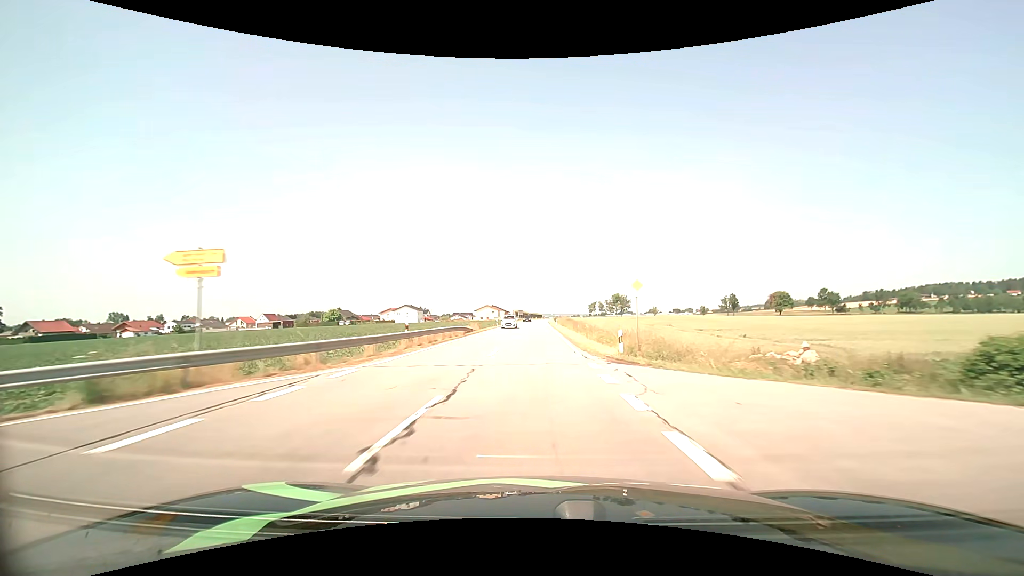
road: tertiary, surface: asphalt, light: Day
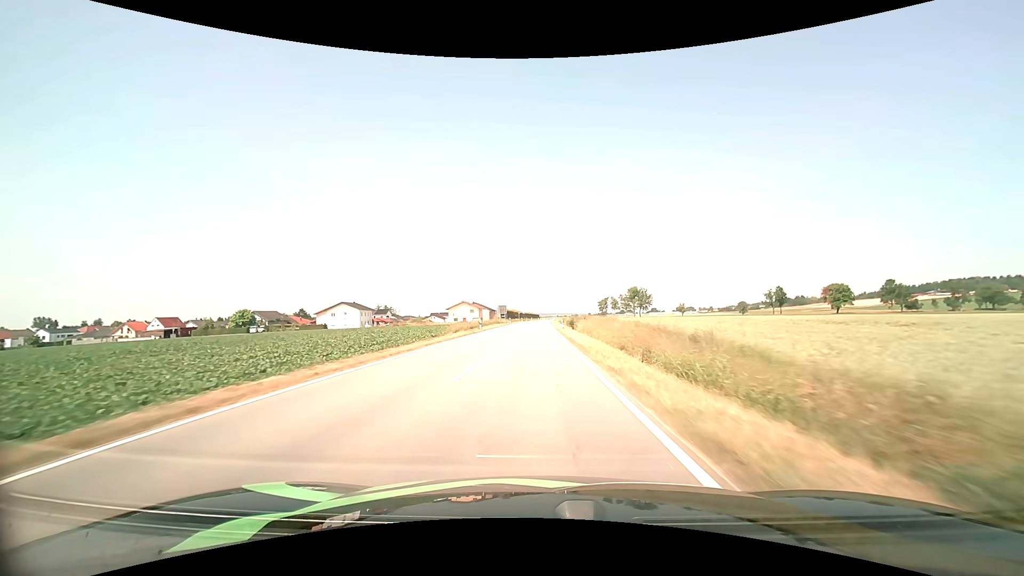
(+0.3, +69.1) m; +1°
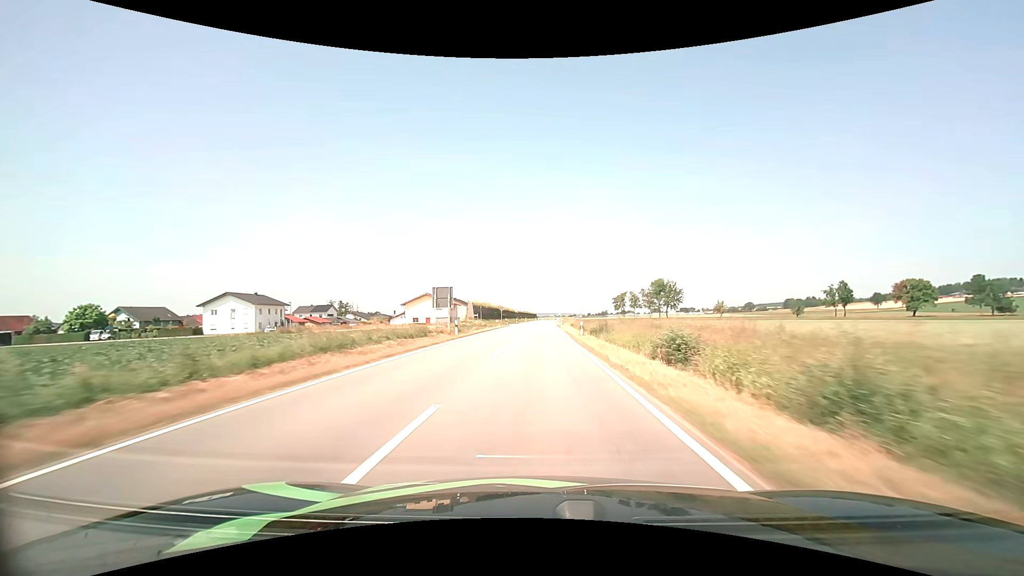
(-0.1, +56.9) m; 0°
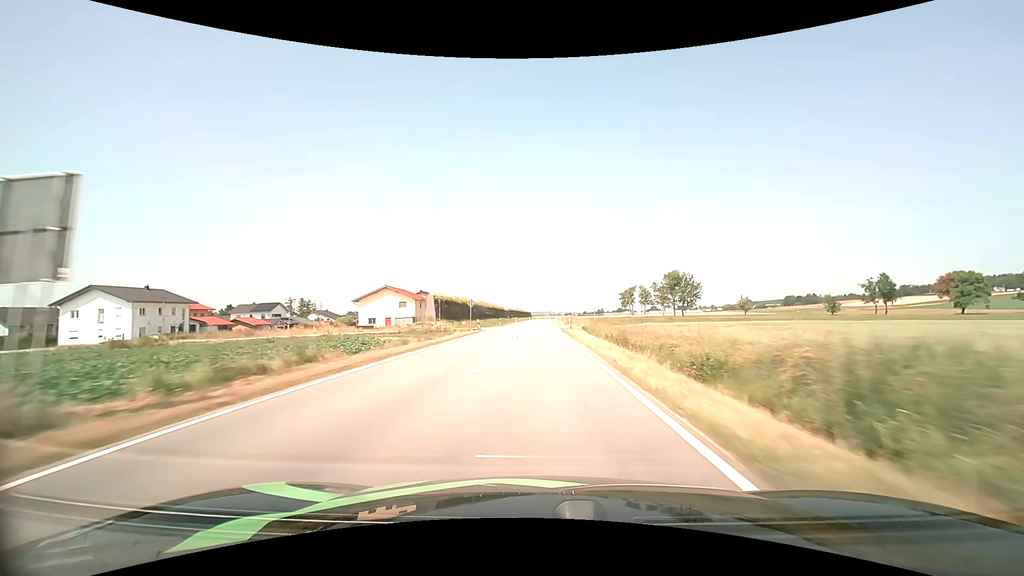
(+0.2, +28.8) m; +1°
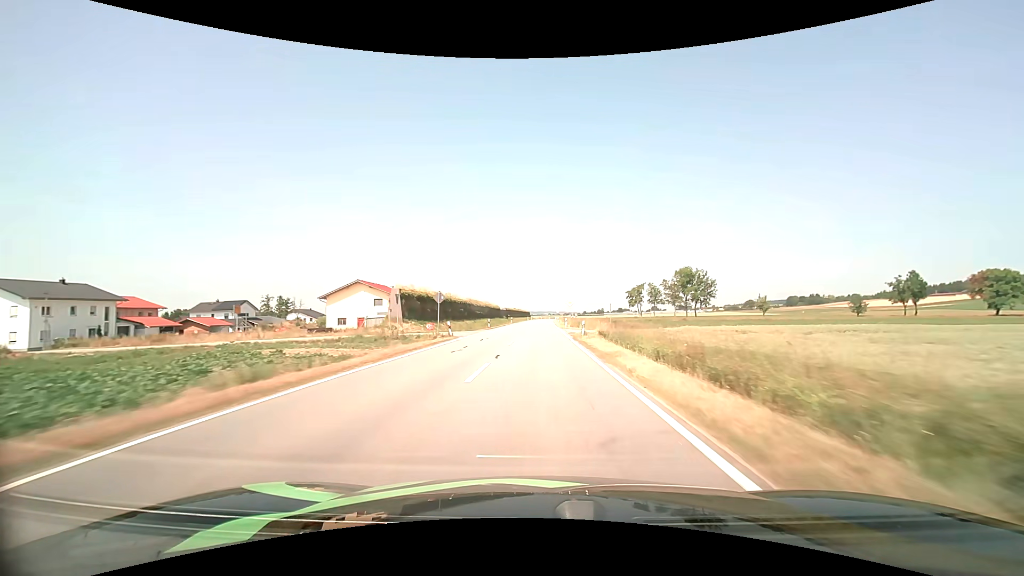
(0.0, +14.3) m; 0°
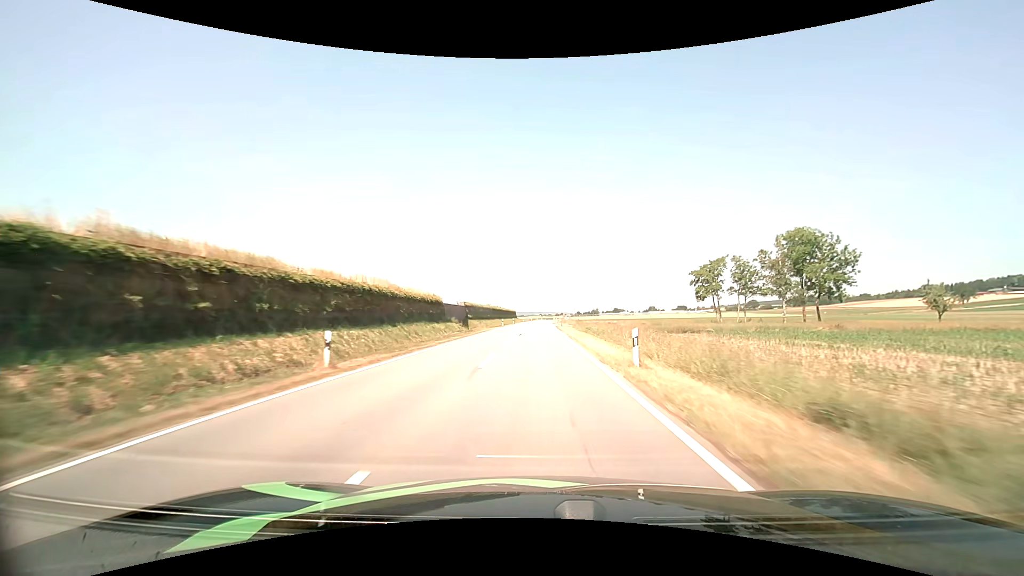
(+0.6, +71.8) m; +1°
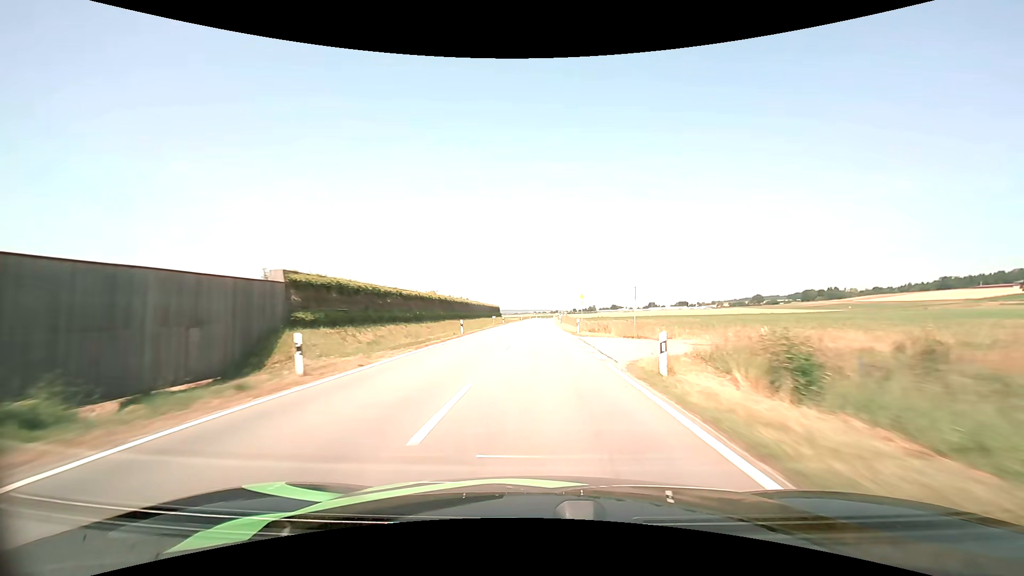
(+0.1, +57.6) m; +1°
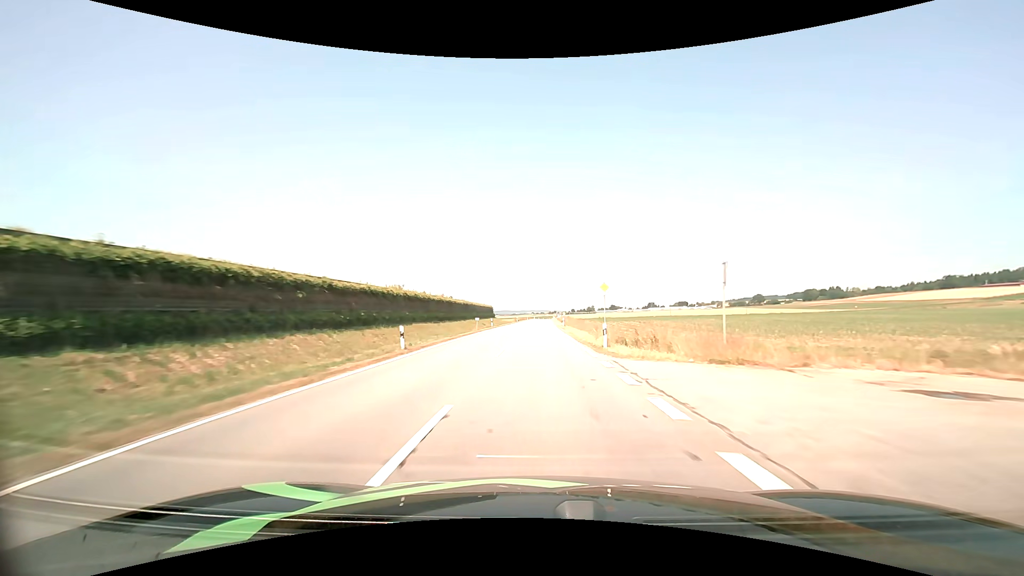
(0.0, +14.3) m; 0°
(0, +10) (0, +20) (0, +30) (0, +40) (0, +50) (0, +60) (0, +70) (0, +80) (0, +90) (0, +100) m
